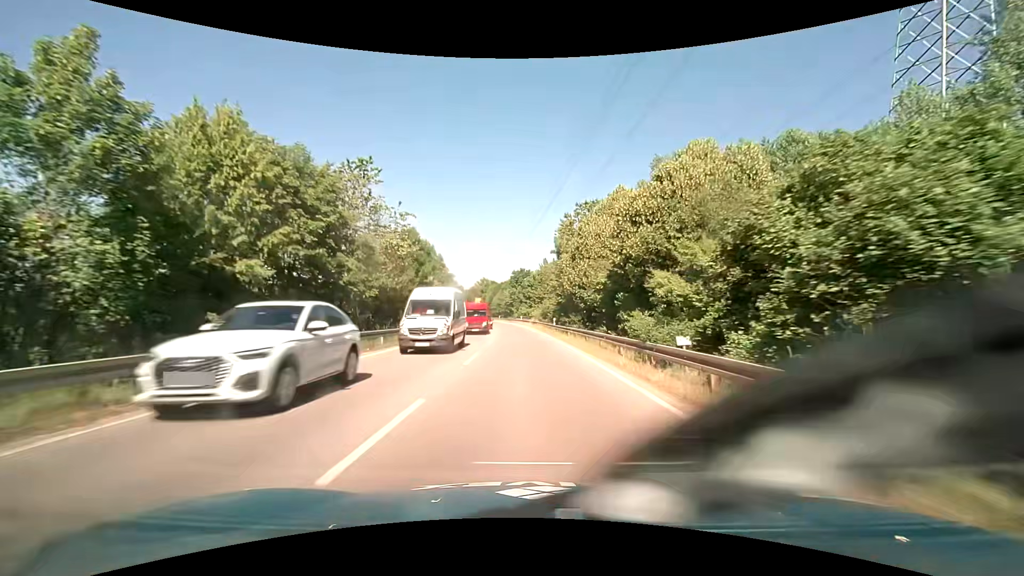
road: primary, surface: asphalt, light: Day
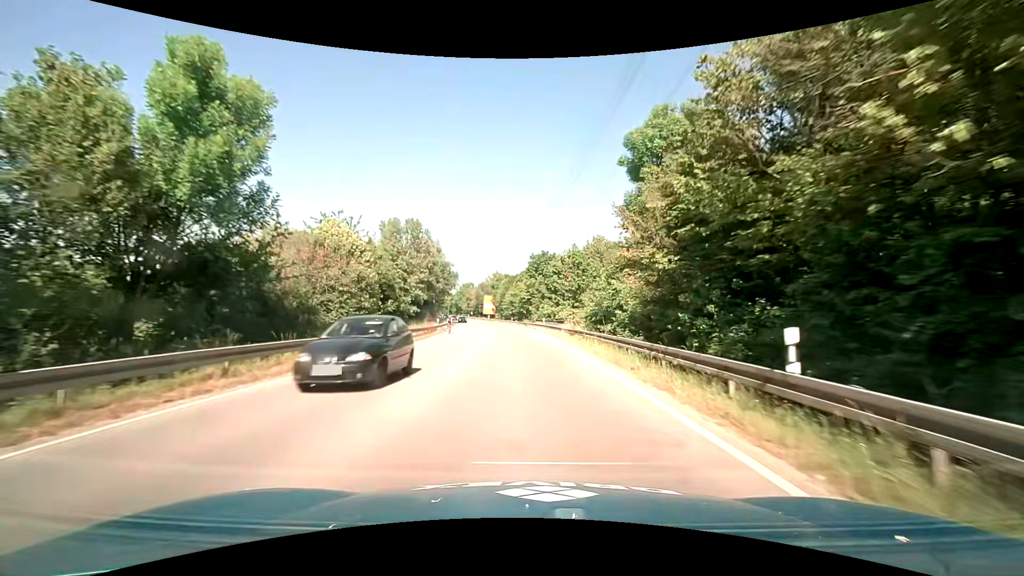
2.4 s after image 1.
(-0.9, +36.5) m; -3°
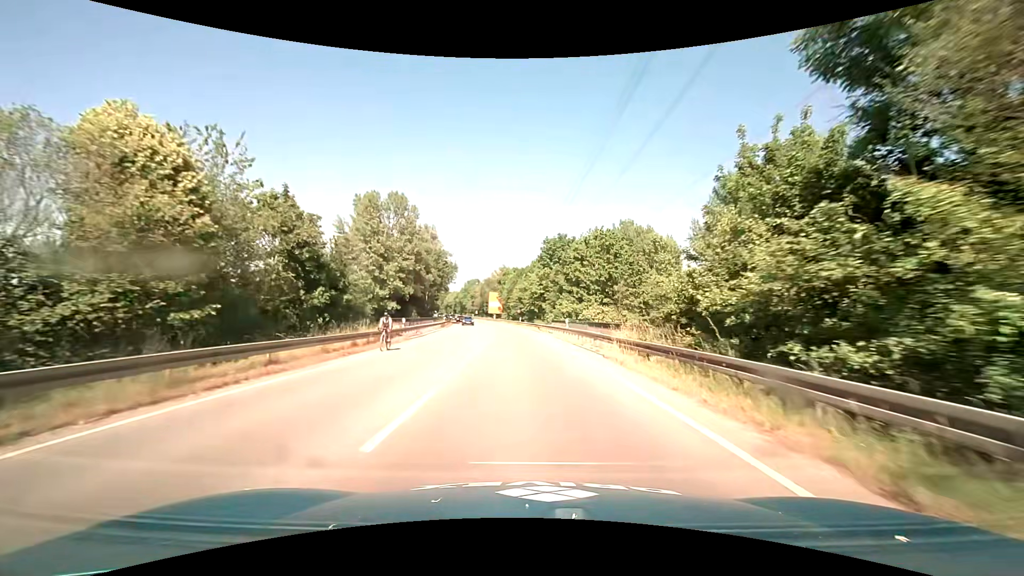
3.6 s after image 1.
(-0.1, +17.8) m; 0°
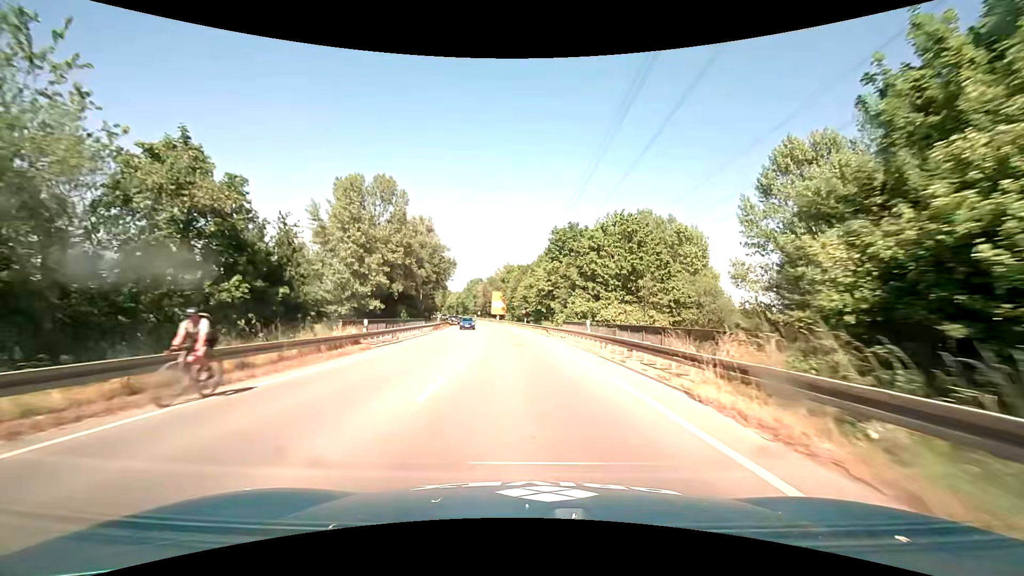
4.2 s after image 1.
(-0.1, +8.8) m; 0°
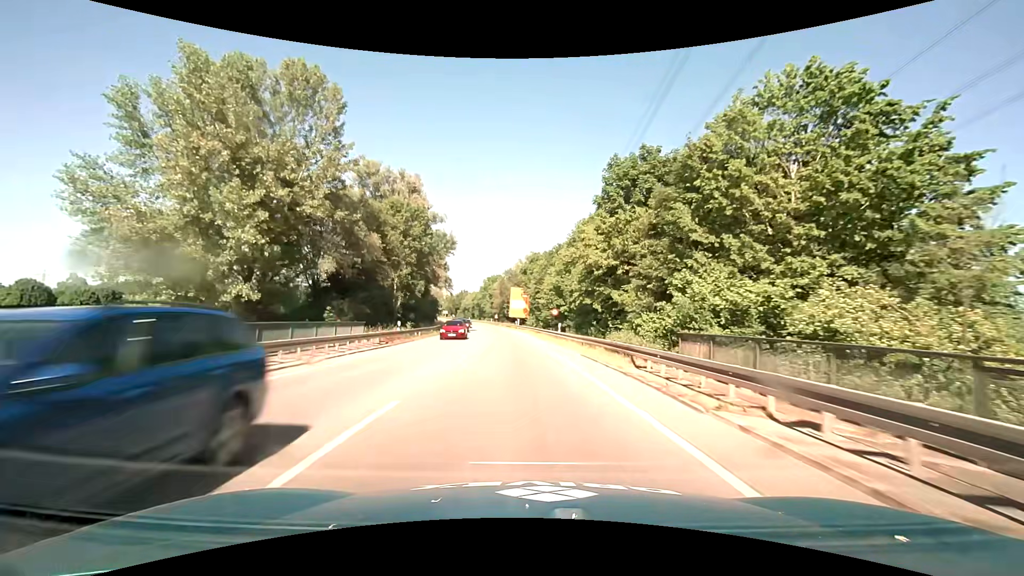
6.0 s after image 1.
(-1.0, +27.8) m; -4°
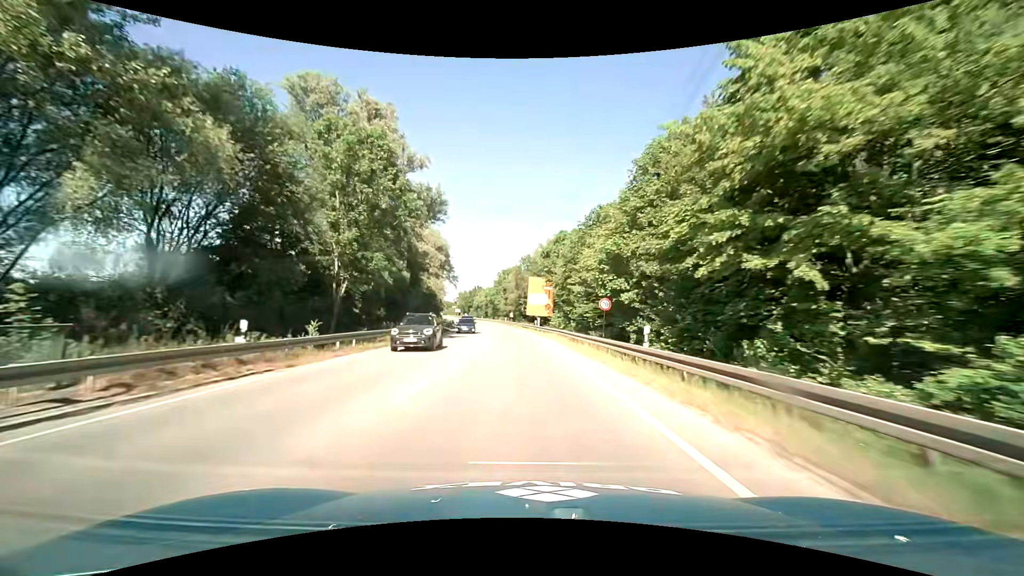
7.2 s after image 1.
(-0.3, +20.0) m; -2°
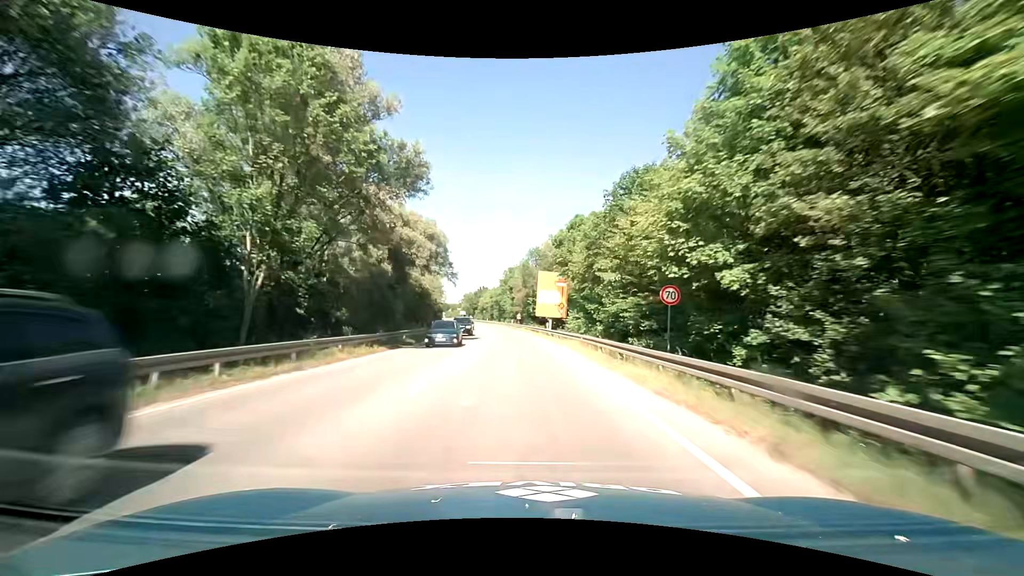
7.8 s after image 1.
(-0.1, +10.4) m; -1°
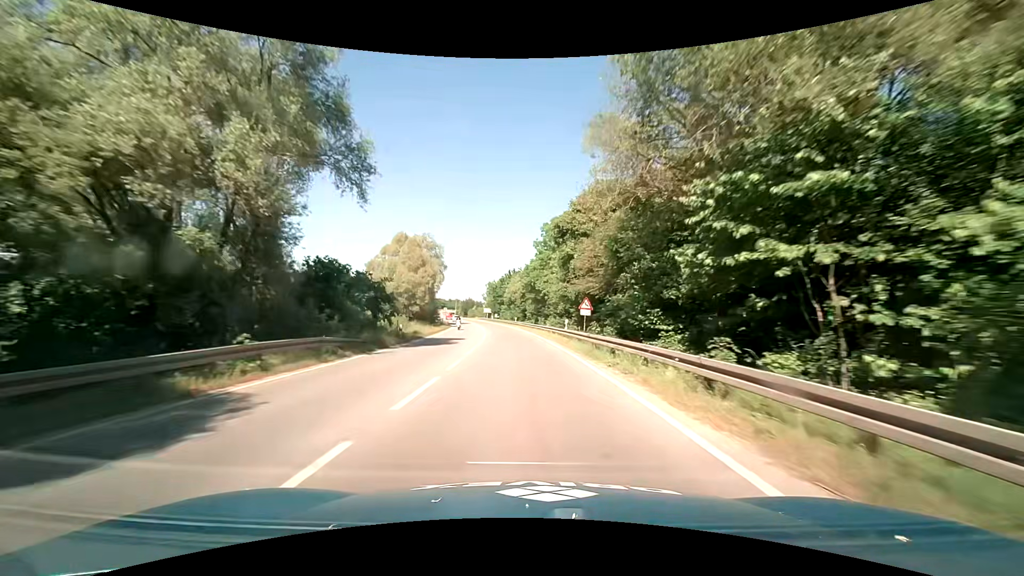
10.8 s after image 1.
(-2.3, +55.5) m; -4°
(0, +10) (-1, +20) (-1, +30) (-2, +40) (-3, +50) (-4, +60) (-5, +70) (-6, +80) (-8, +90) (-9, +99) m
